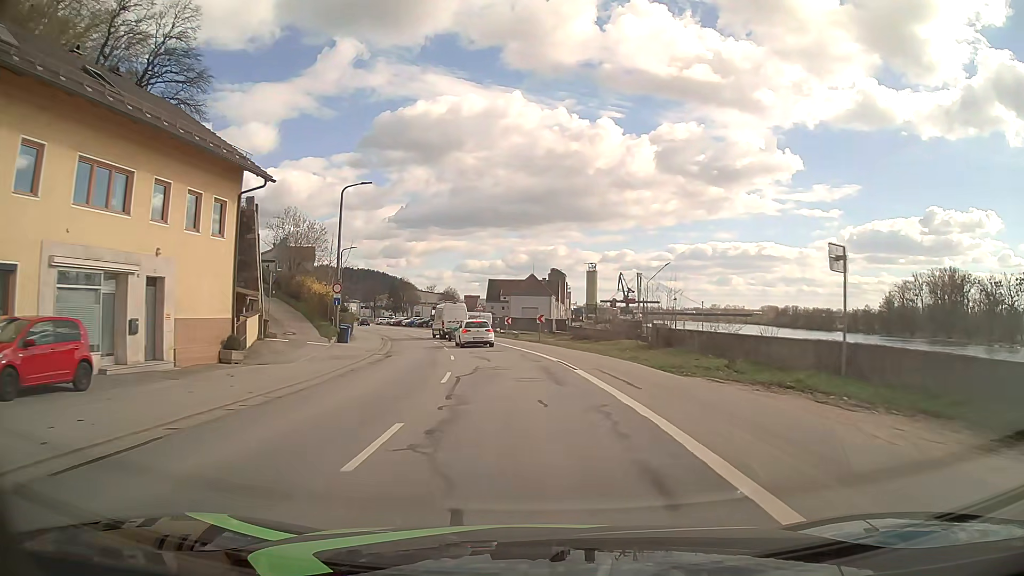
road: secondary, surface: asphalt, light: Day
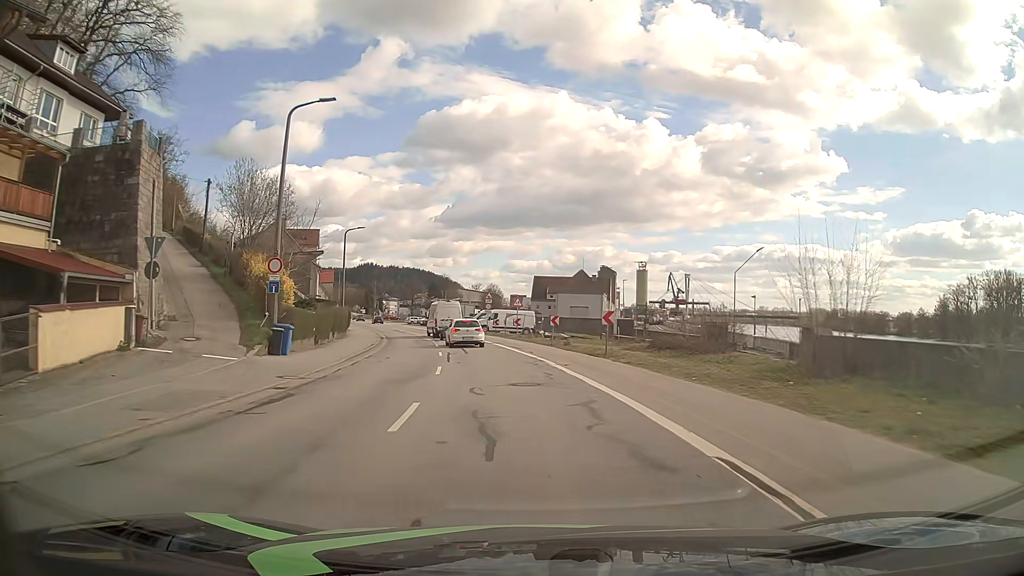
(-0.5, +15.9) m; -4°
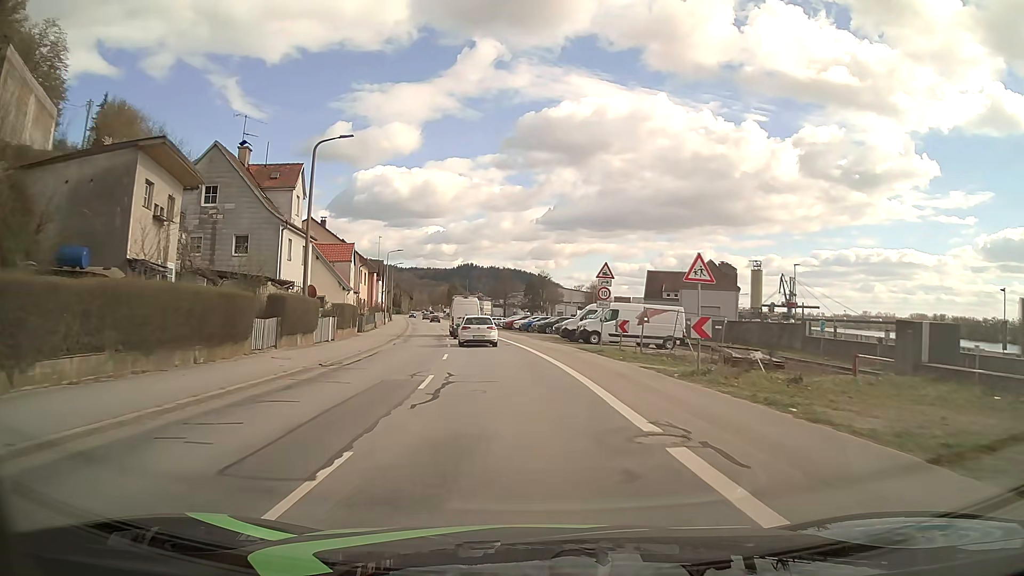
(-2.4, +31.4) m; -9°
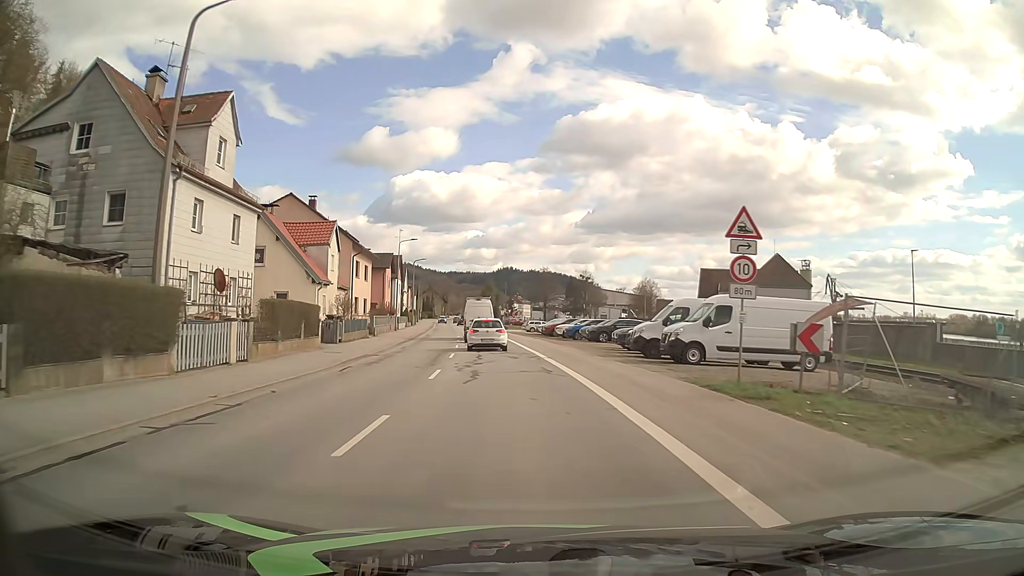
(-0.5, +15.4) m; -4°
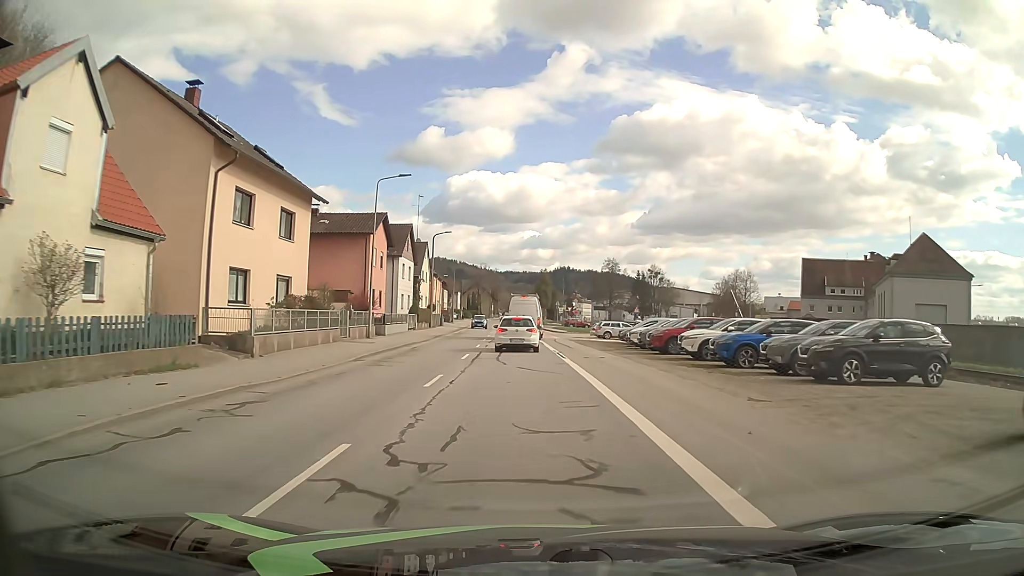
(-1.4, +29.4) m; -5°
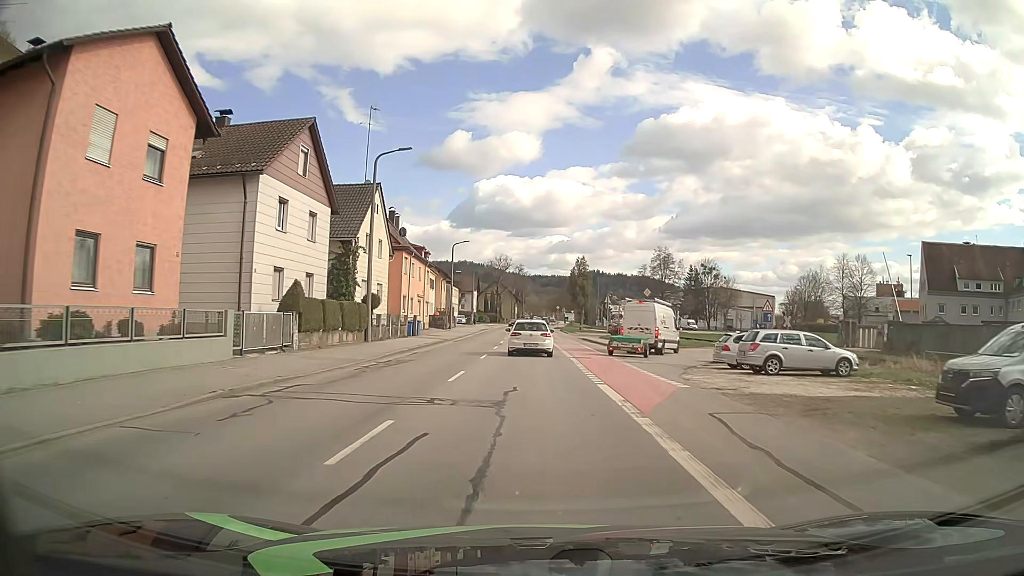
(-0.6, +34.2) m; -2°
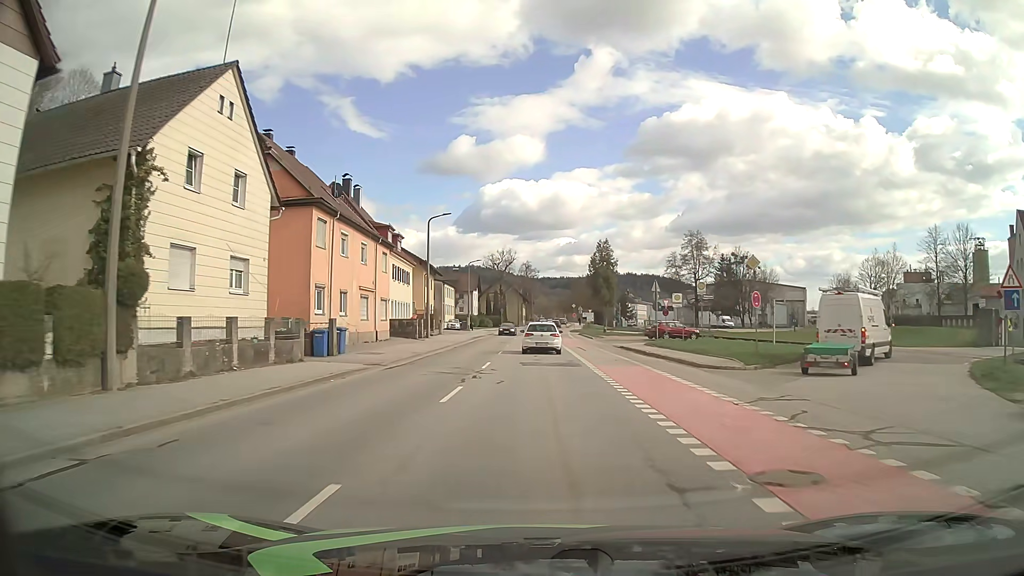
(-0.2, +21.7) m; -1°
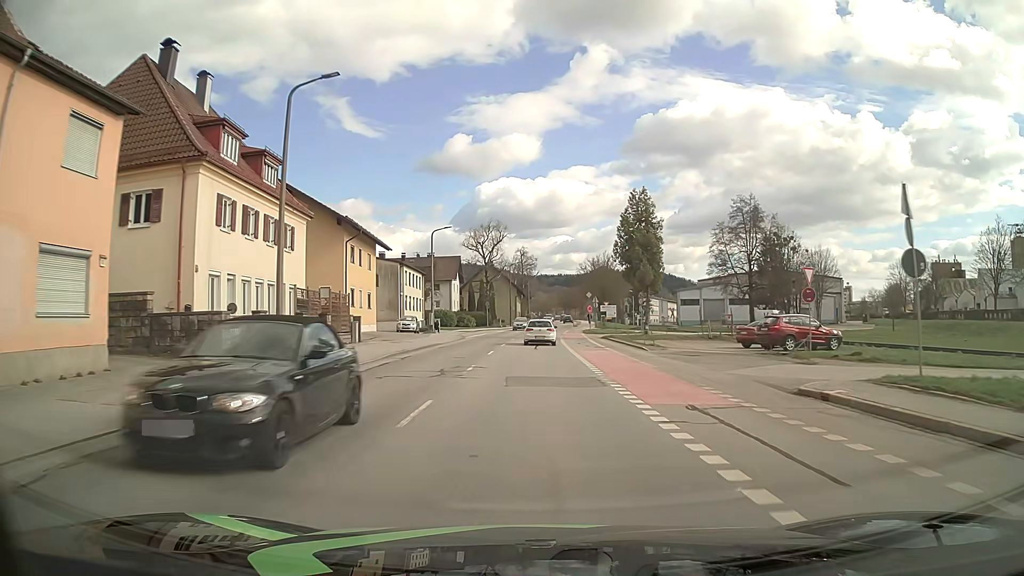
(0.0, +30.4) m; 0°
